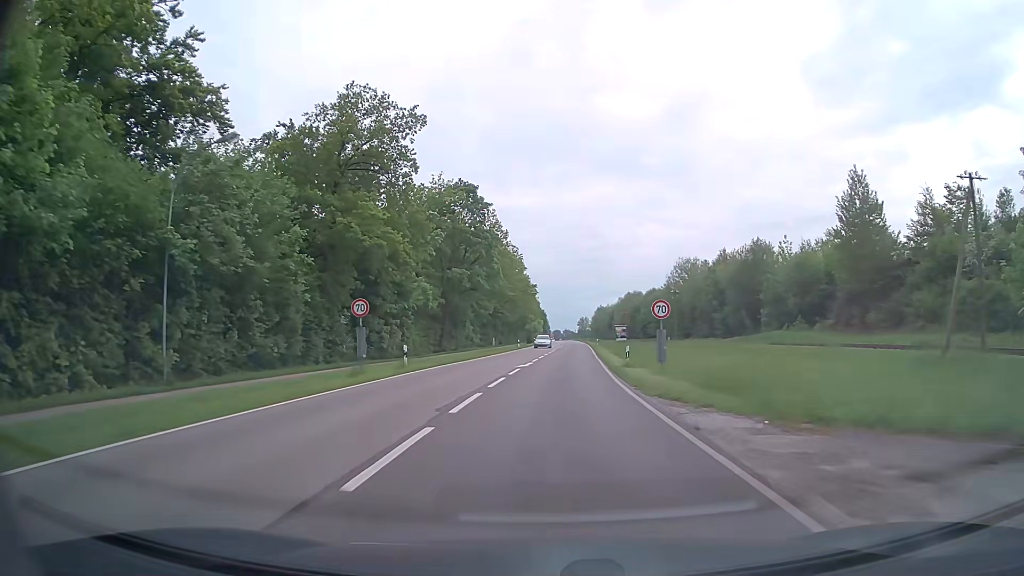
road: secondary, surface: asphalt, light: Day
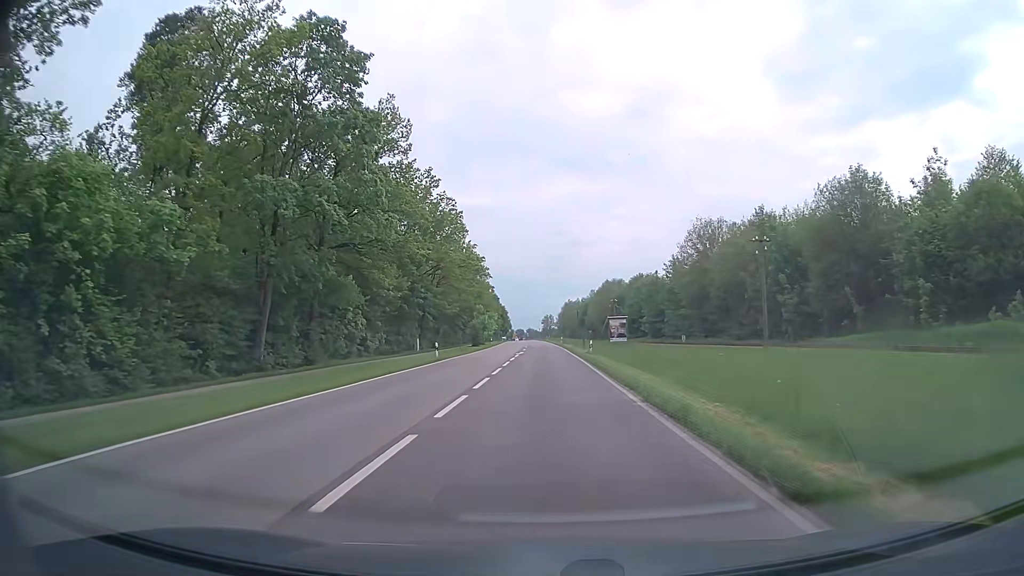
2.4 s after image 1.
(+1.1, +36.9) m; +3°
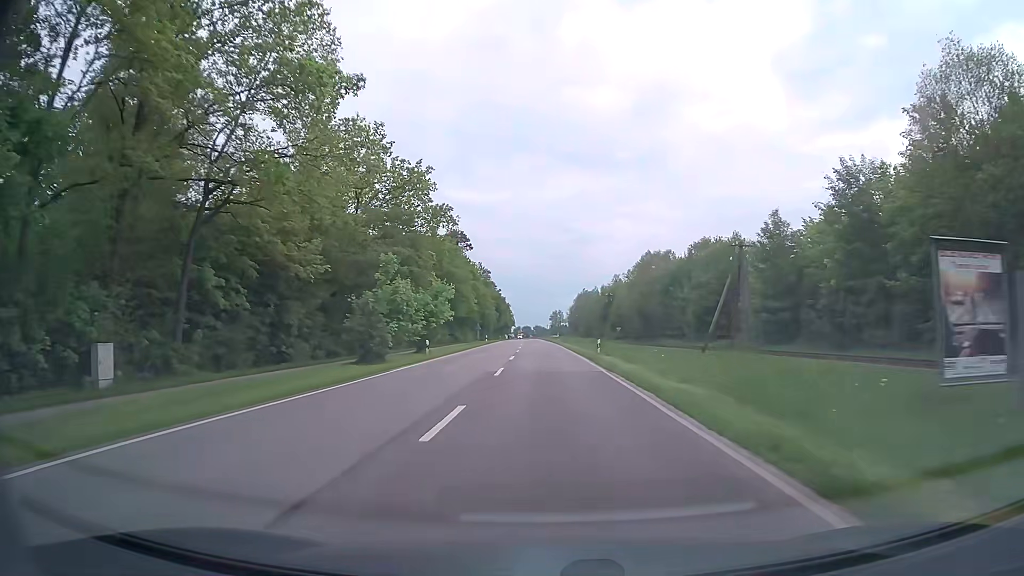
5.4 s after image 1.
(-0.3, +50.7) m; -1°
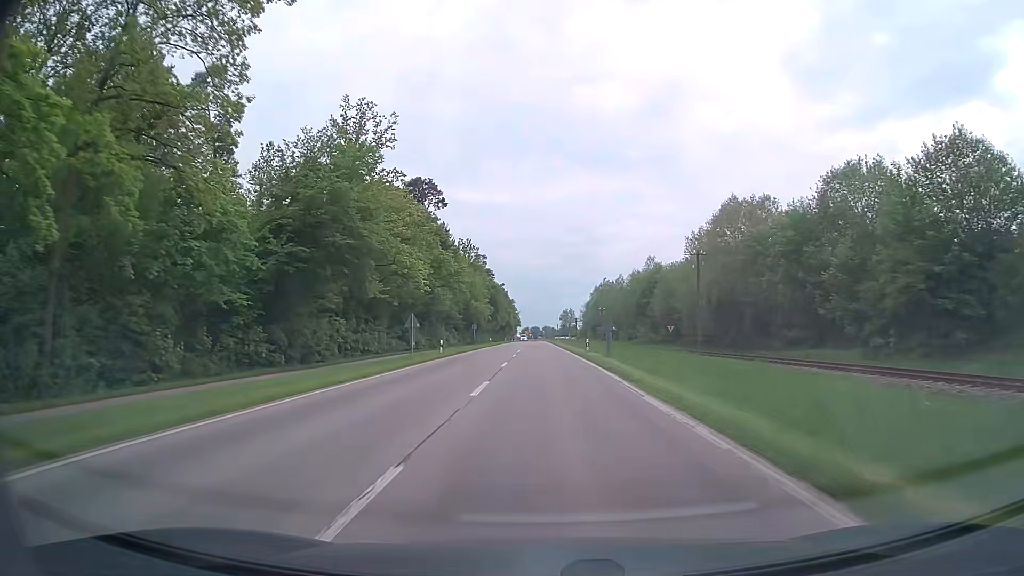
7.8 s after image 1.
(-0.3, +42.1) m; -1°
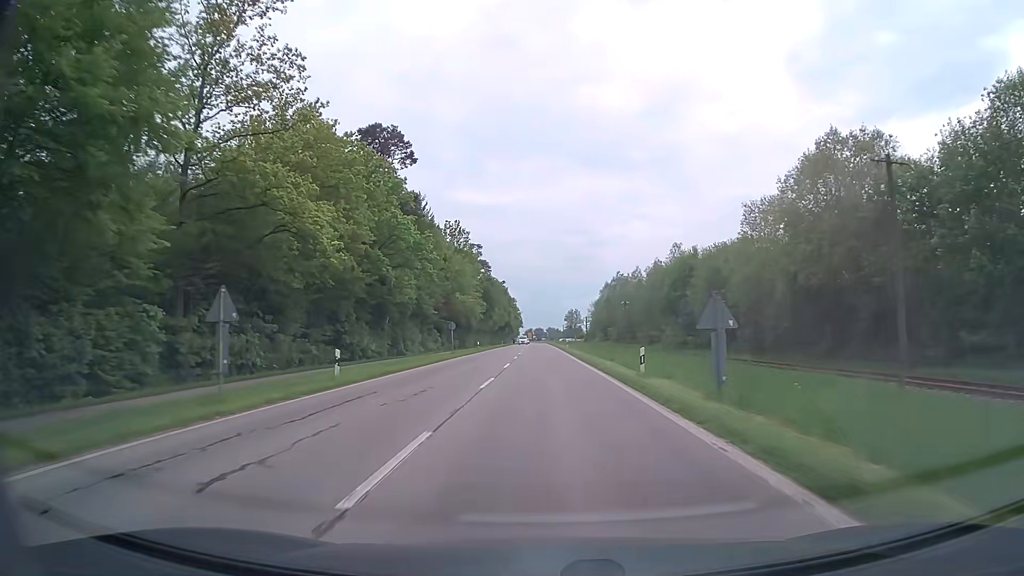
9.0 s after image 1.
(-0.1, +21.4) m; -1°
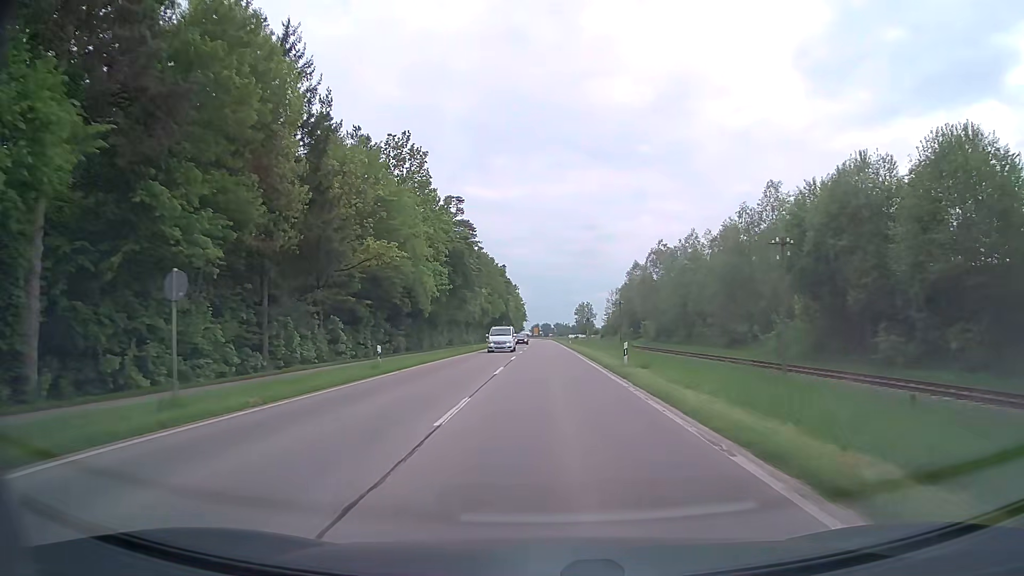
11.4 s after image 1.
(-0.3, +43.0) m; -1°
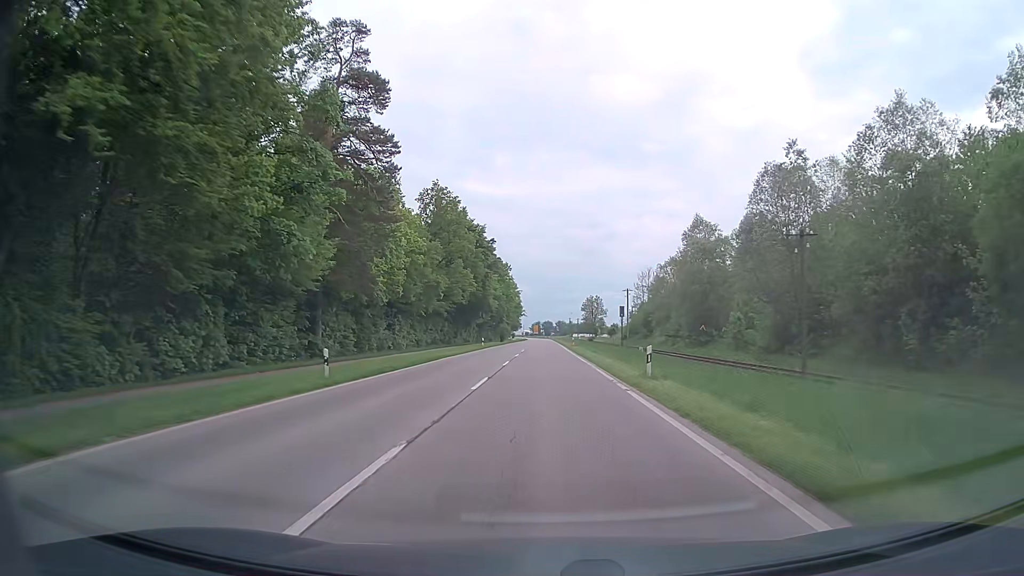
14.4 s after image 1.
(0.0, +53.8) m; 0°
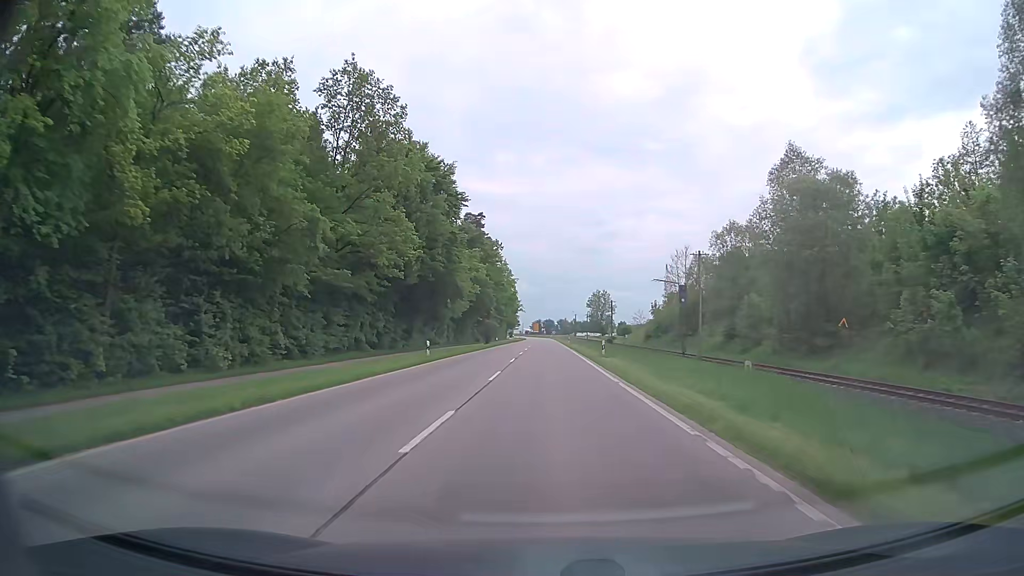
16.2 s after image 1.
(0.0, +32.3) m; 0°
(0, +10) (0, +20) (0, +30) (0, +40) (0, +50) (0, +60) (0, +70) (0, +80) (0, +90) (0, +100) m
